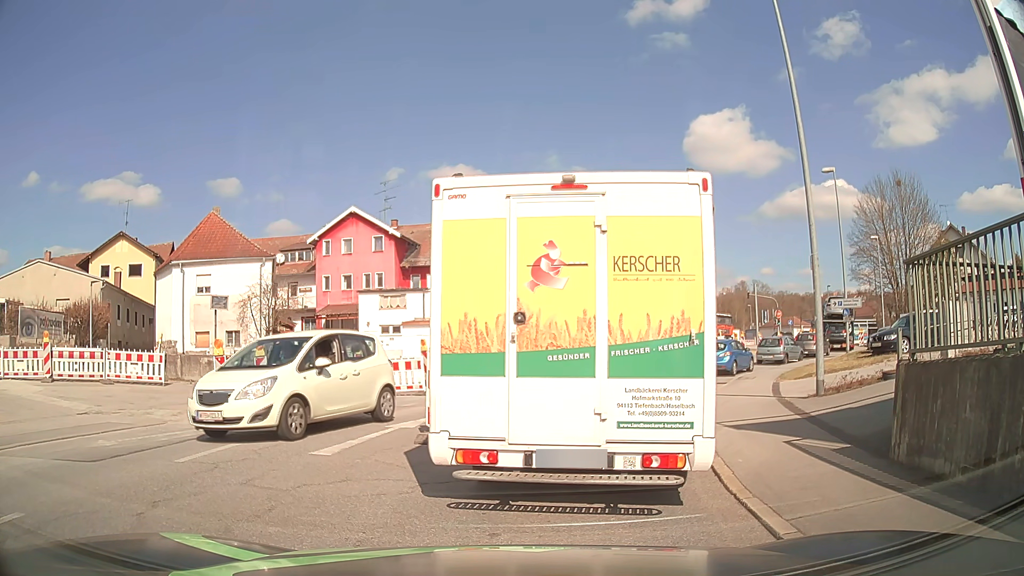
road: tertiary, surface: asphalt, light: Day
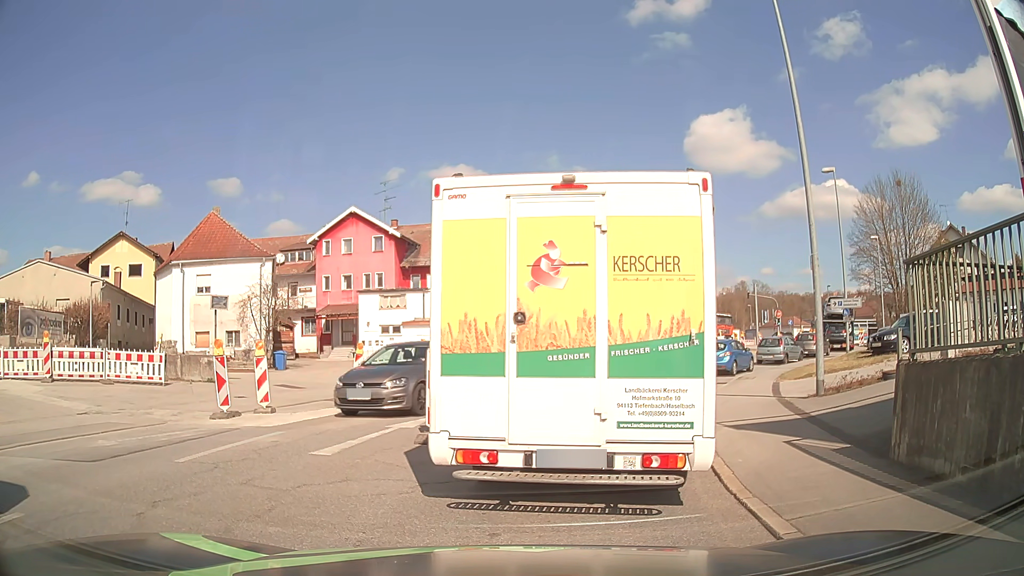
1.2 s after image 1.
(0.0, 0.0) m; 0°
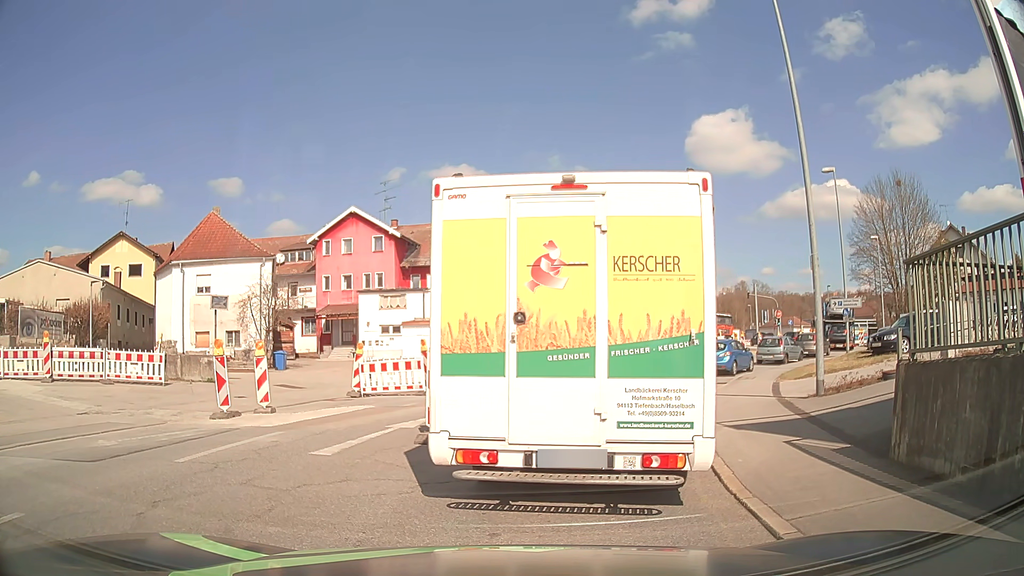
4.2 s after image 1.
(0.0, 0.0) m; 0°
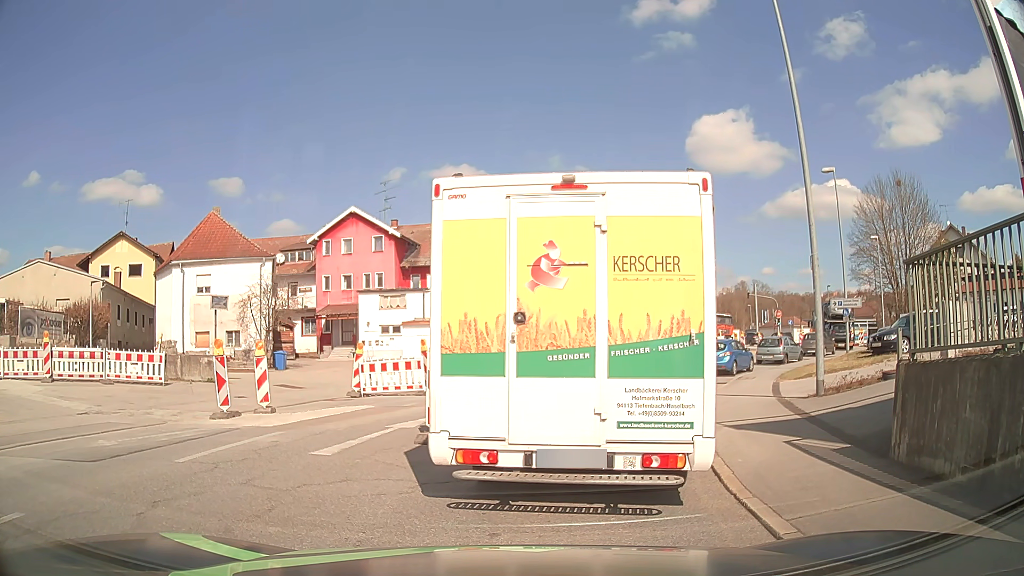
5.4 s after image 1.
(0.0, 0.0) m; 0°
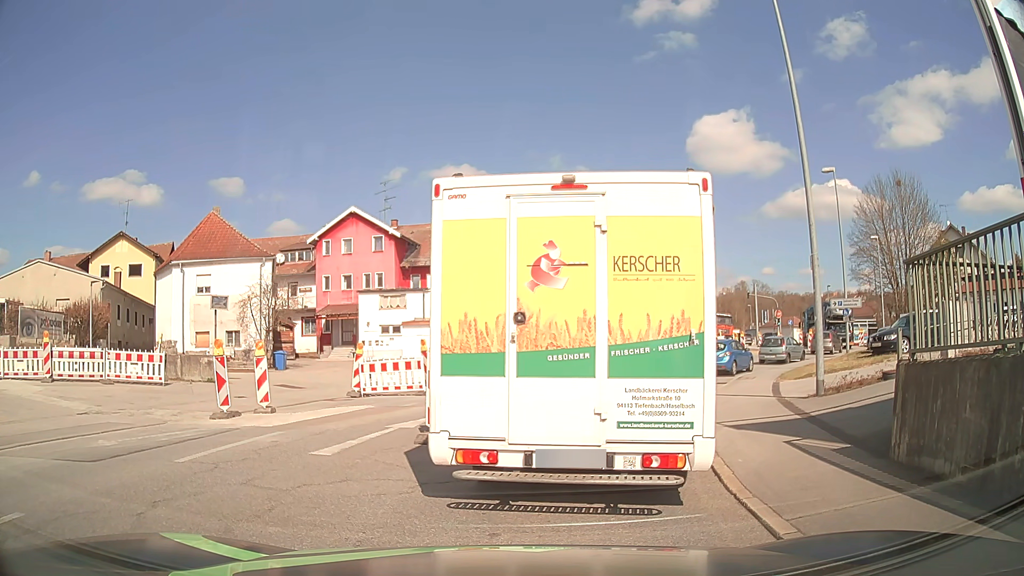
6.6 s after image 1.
(0.0, 0.0) m; 0°
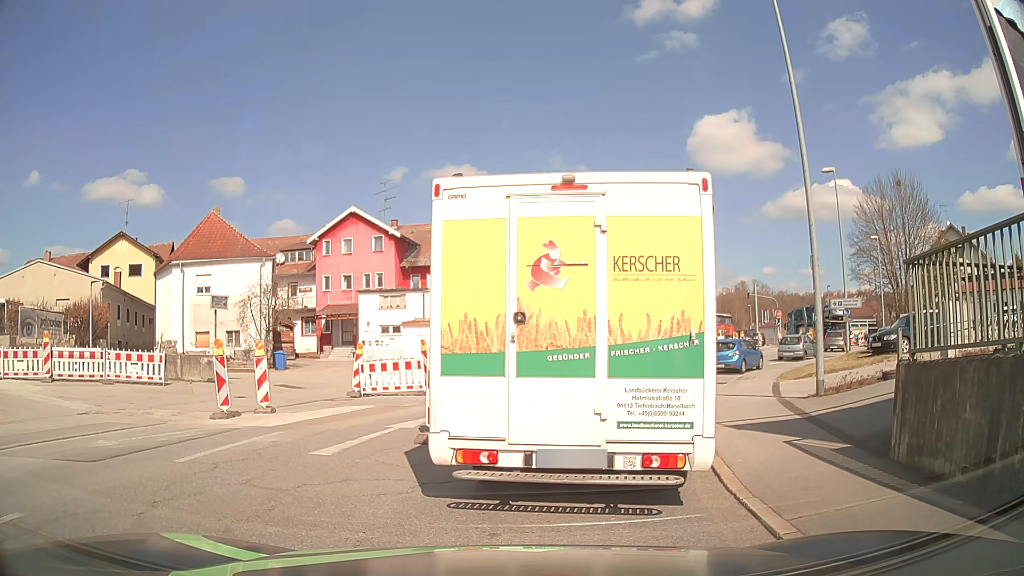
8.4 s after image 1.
(0.0, 0.0) m; 0°
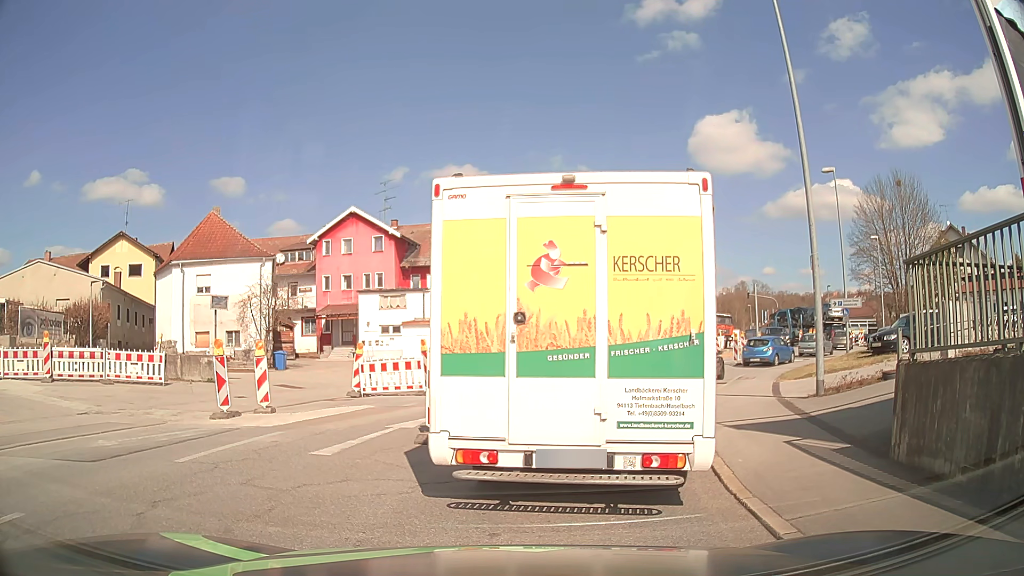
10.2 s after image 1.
(0.0, 0.0) m; 0°
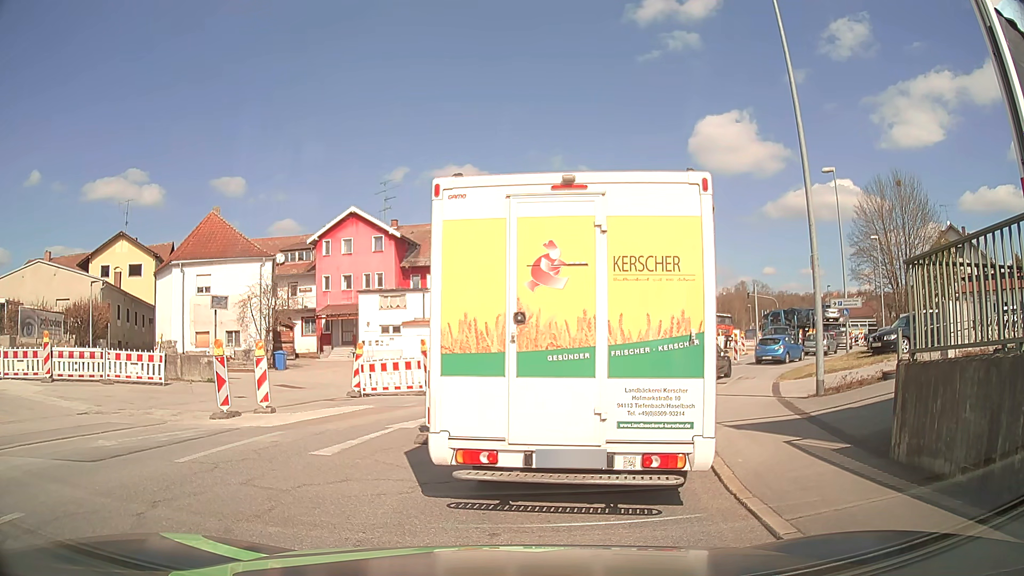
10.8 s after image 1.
(0.0, 0.0) m; 0°
(0, +10) (+3, +20) (+7, +29) (+13, +37) (+20, +44) (+25, +52) (+28, +62) (+28, +72) (+26, +82) (+21, +90) m
